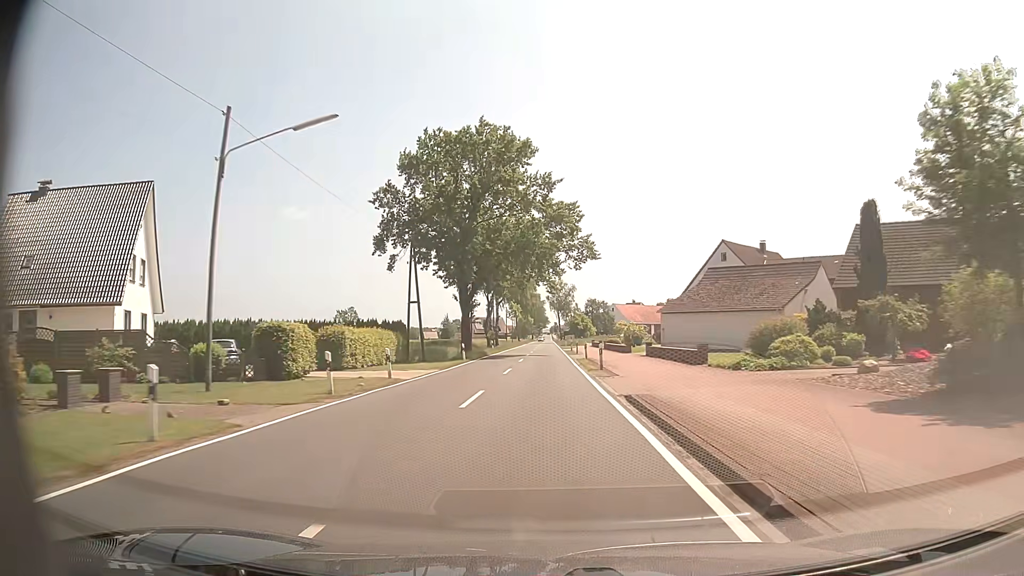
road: tertiary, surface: asphalt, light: Day
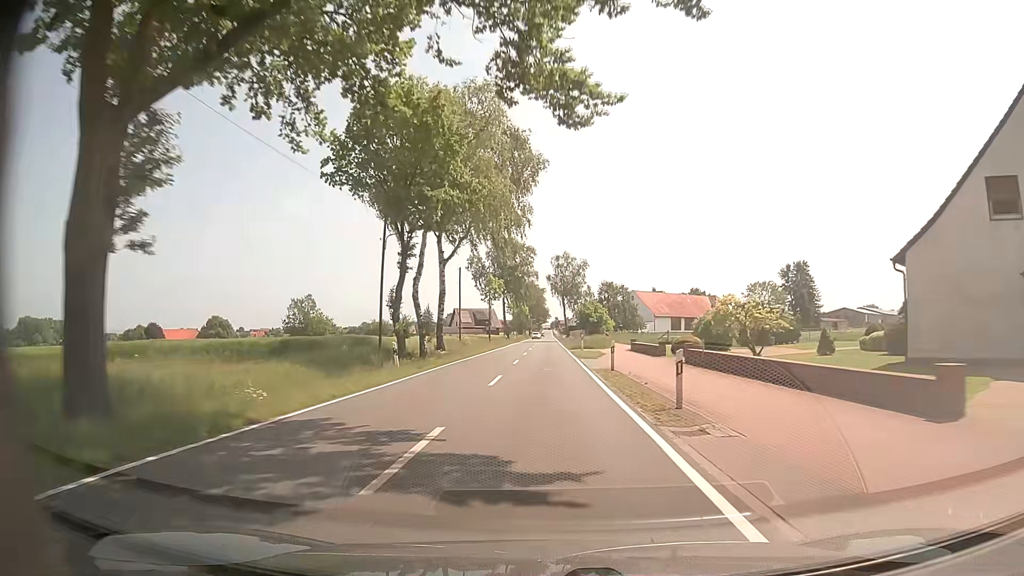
(+0.2, +43.1) m; 0°
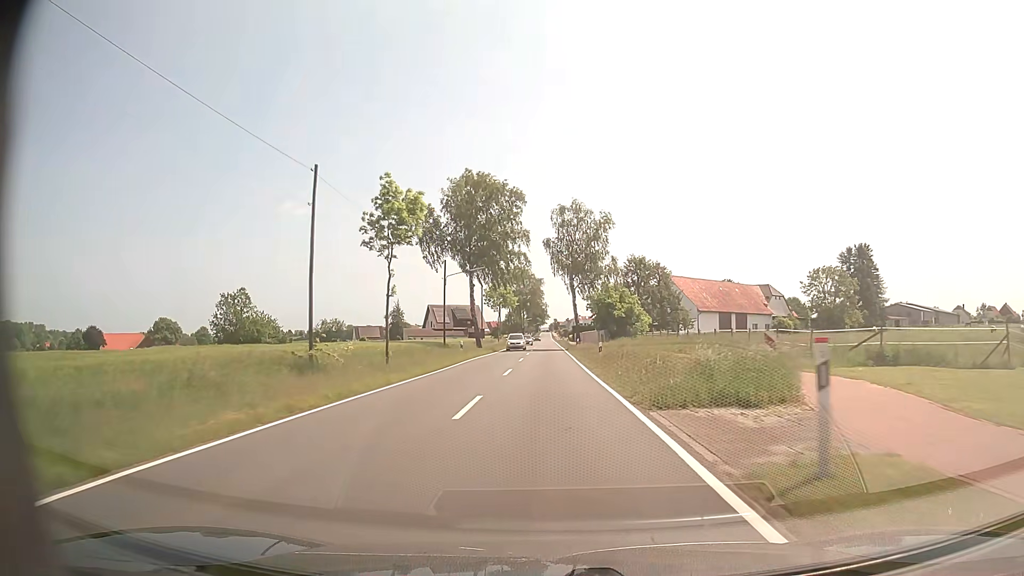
(0.0, +43.1) m; 0°
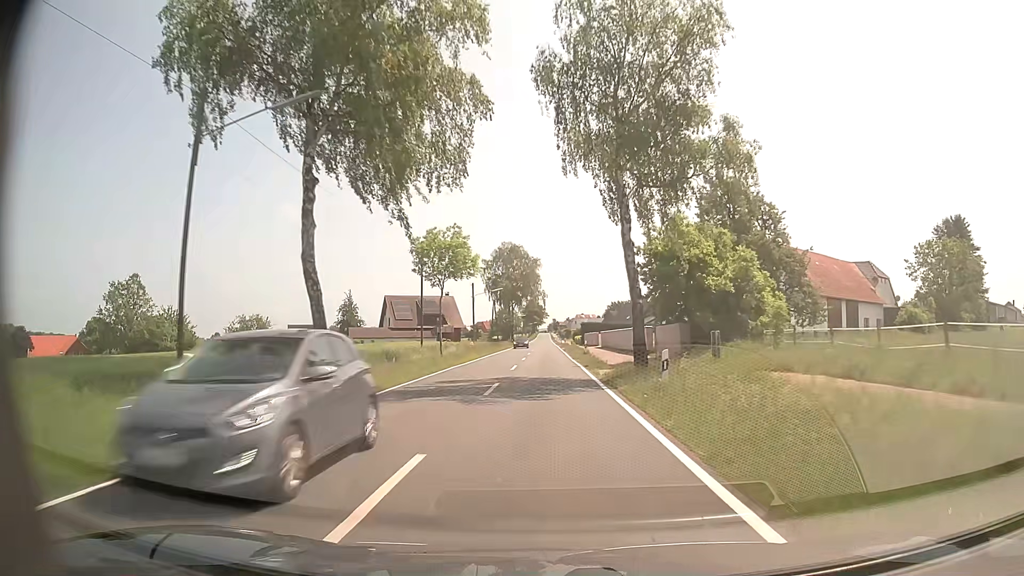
(+0.1, +43.0) m; 0°
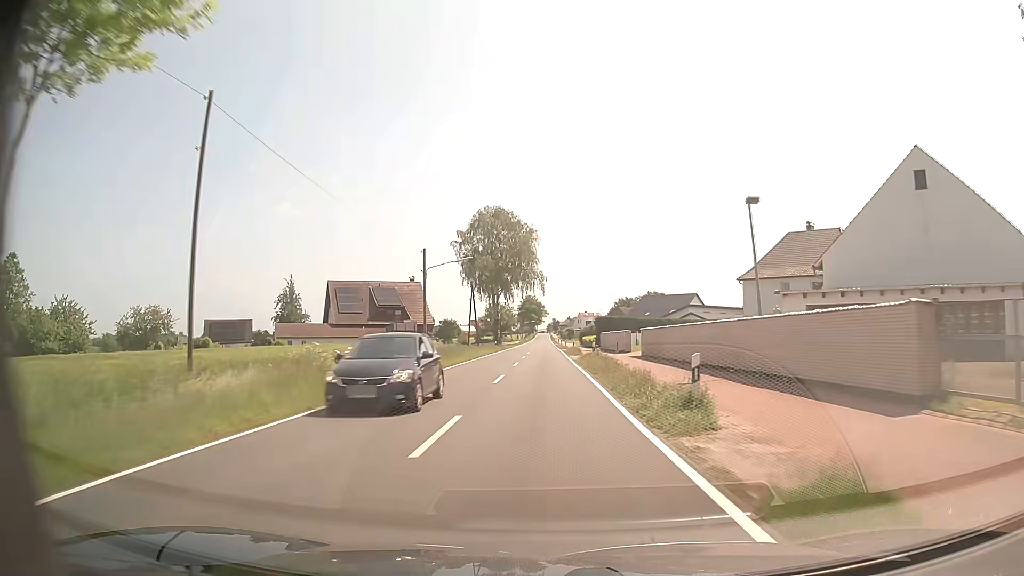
(+0.1, +32.3) m; 0°
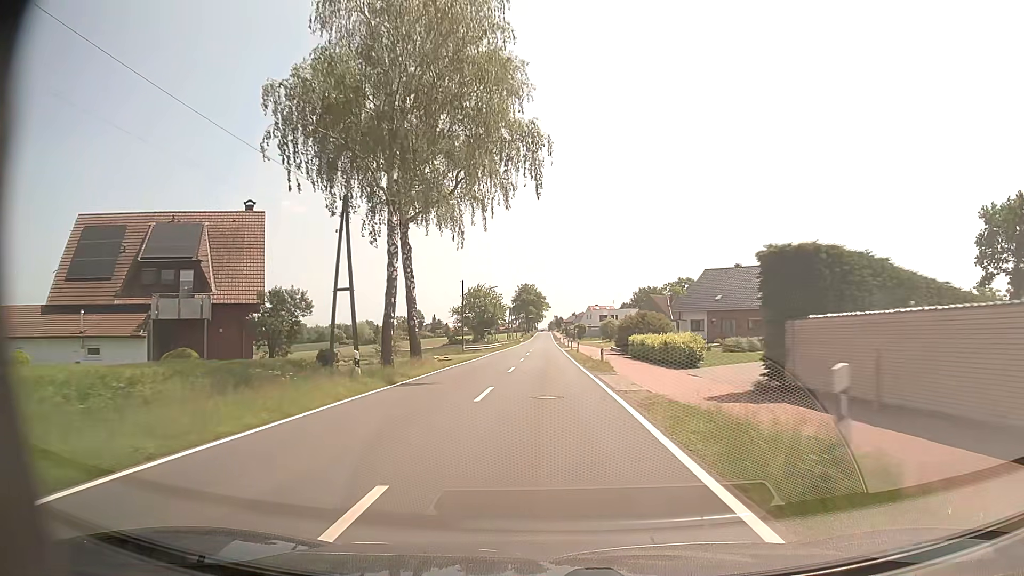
(-0.4, +53.8) m; 0°
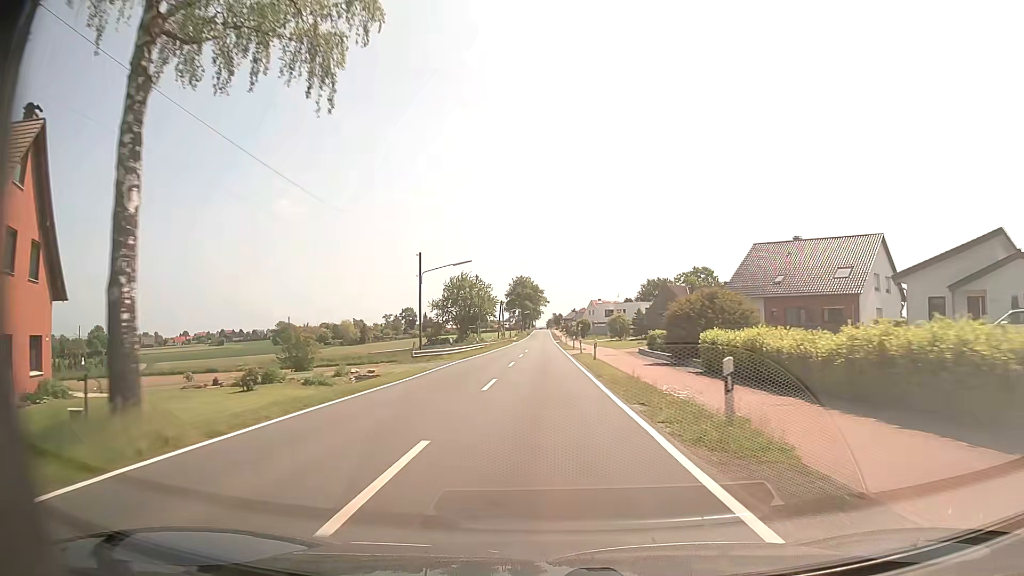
(+0.1, +21.5) m; 0°
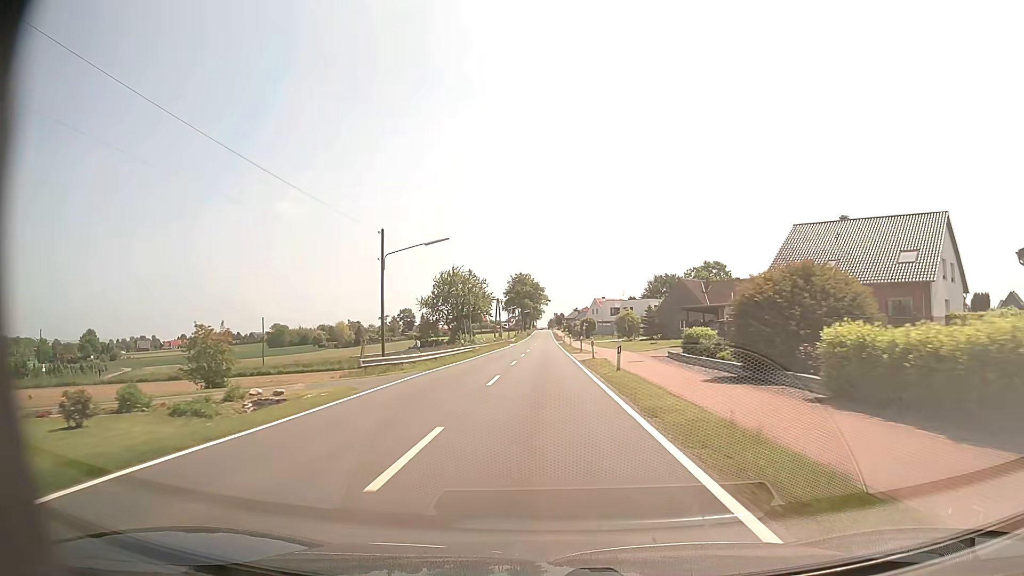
(0.0, +10.8) m; 0°
(0, +10) (0, +20) (0, +30) (0, +40) (0, +50) (0, +60) (-1, +70) (-1, +80) (-1, +90) (-1, +100) m
